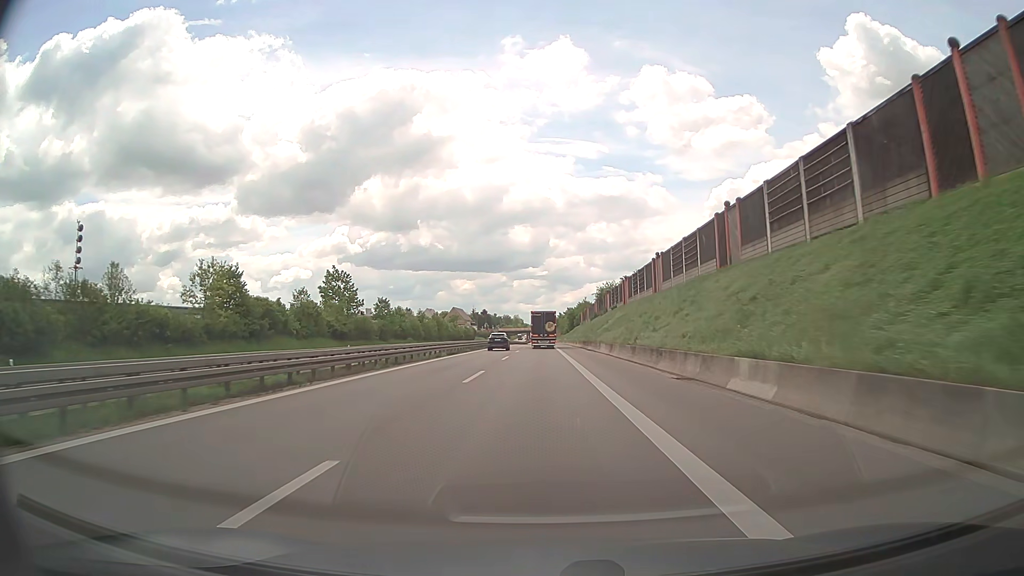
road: trunk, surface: asphalt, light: Day
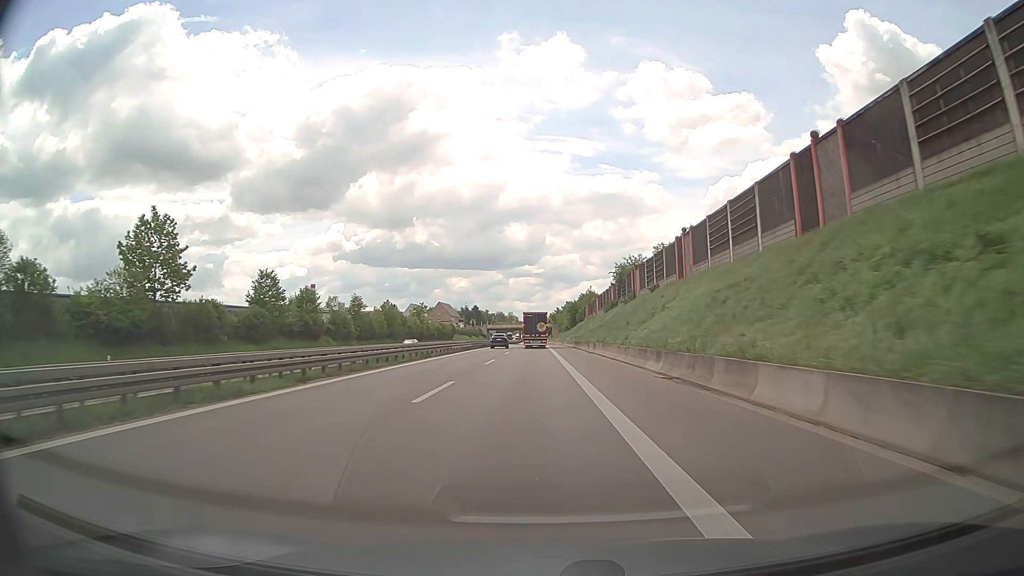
(+0.2, +42.0) m; 0°
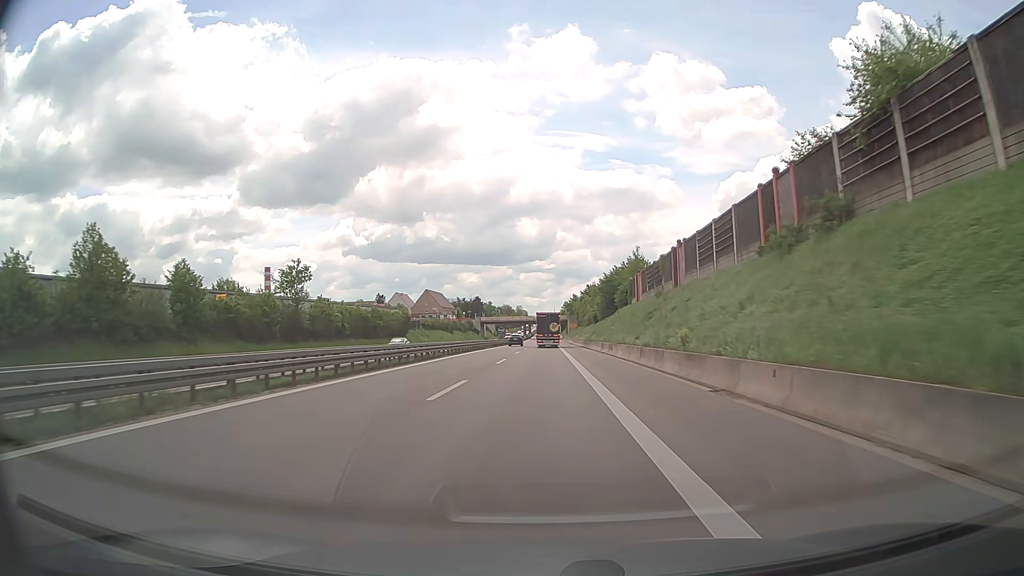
(-0.6, +72.0) m; -1°
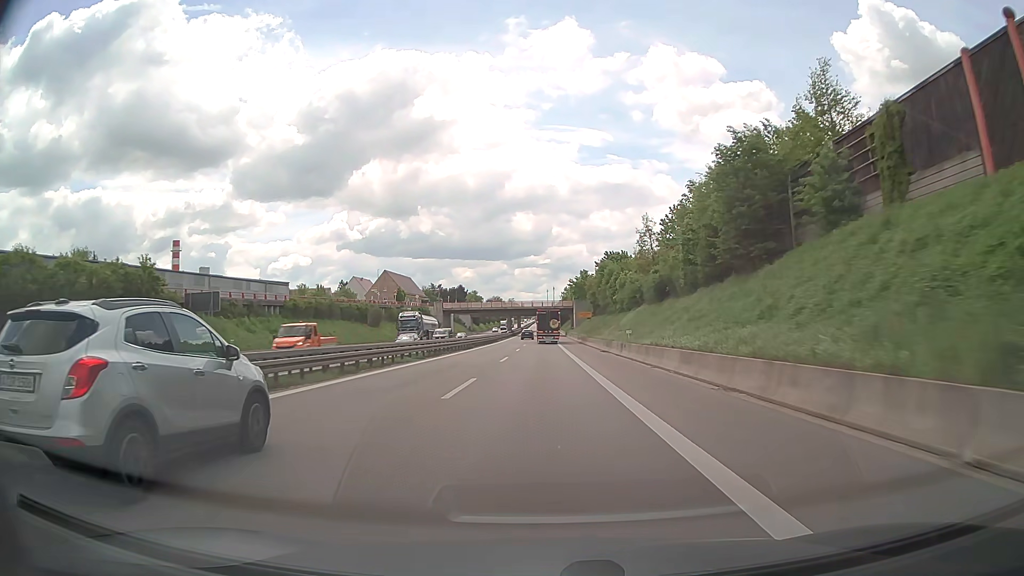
(+0.1, +72.2) m; 0°
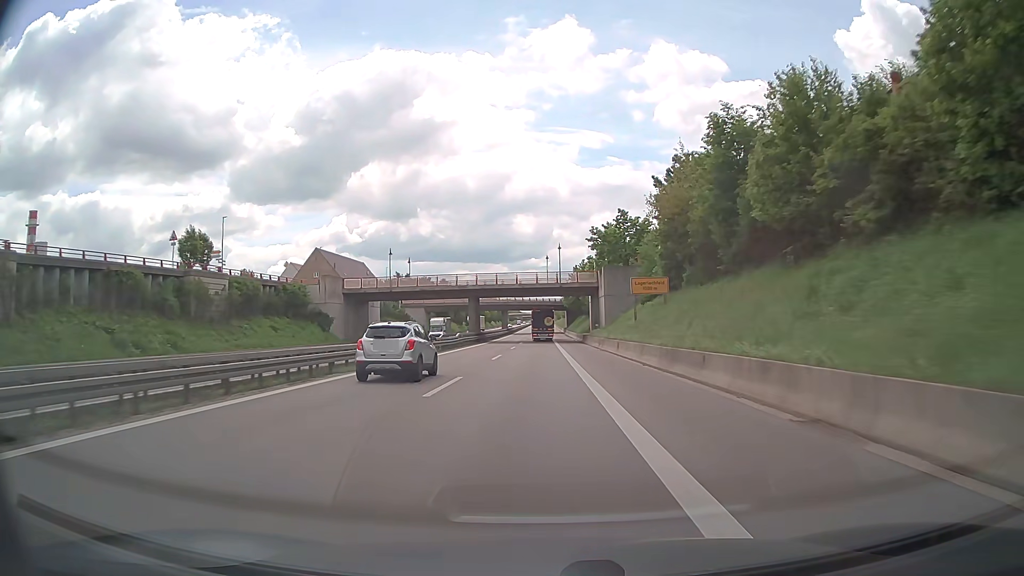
(+0.4, +72.1) m; 0°
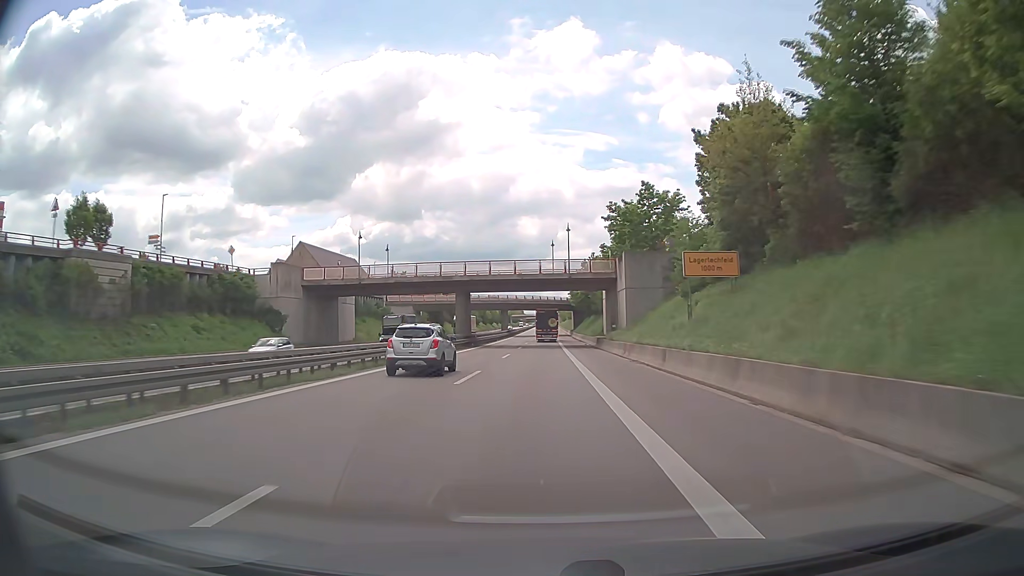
(0.0, +14.4) m; 0°
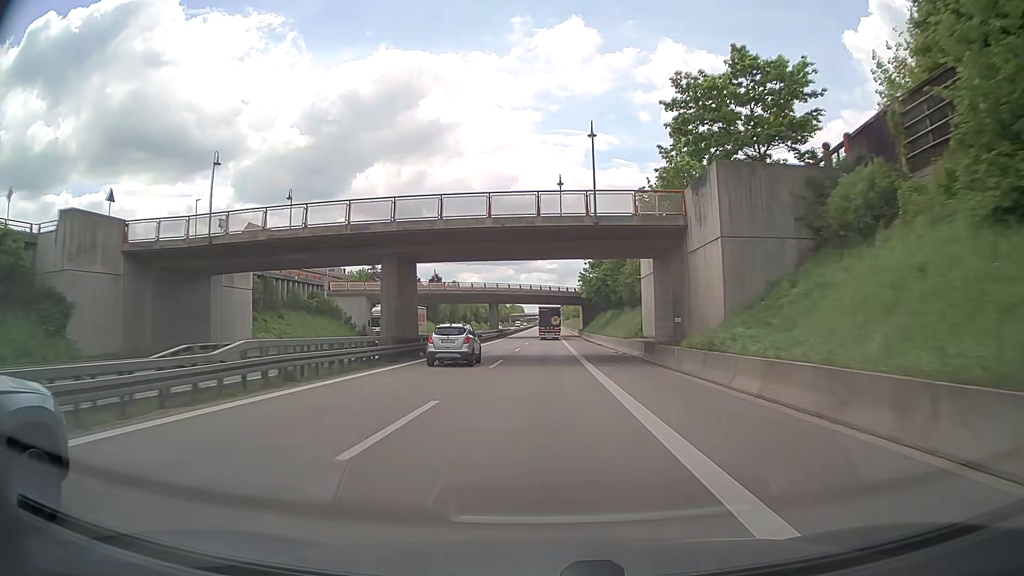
(0.0, +28.8) m; 0°
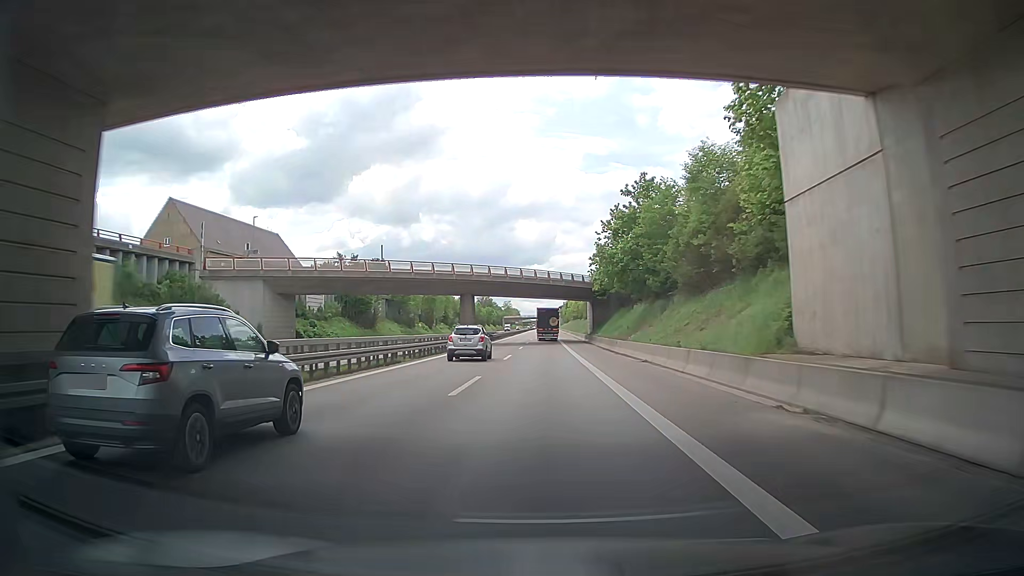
(0.0, +28.8) m; 0°
(0, +10) (0, +20) (0, +30) (+1, +40) (+1, +50) (+1, +60) (+1, +70) (+1, +80) (+1, +90) (+1, +100) m
